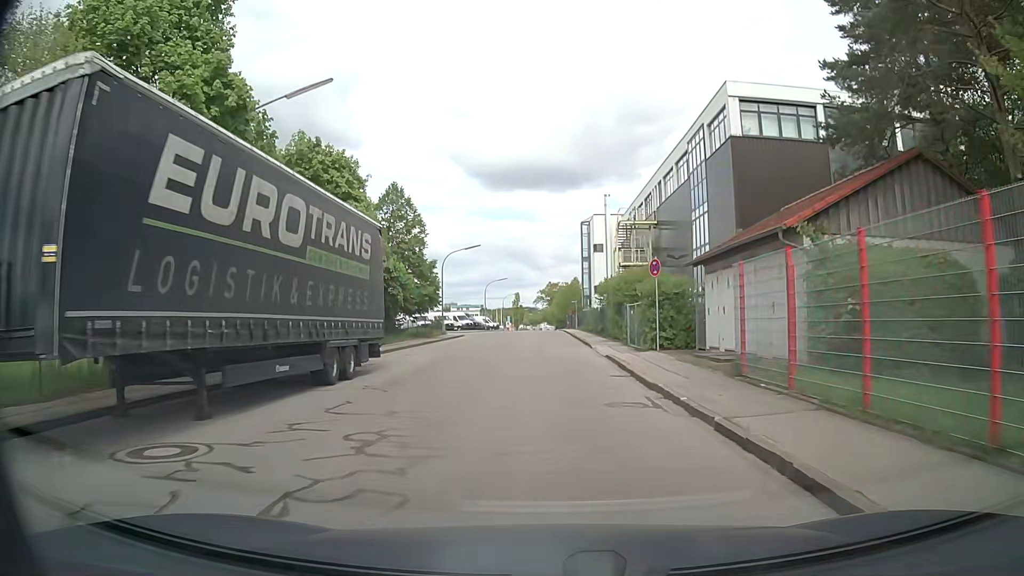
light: Day
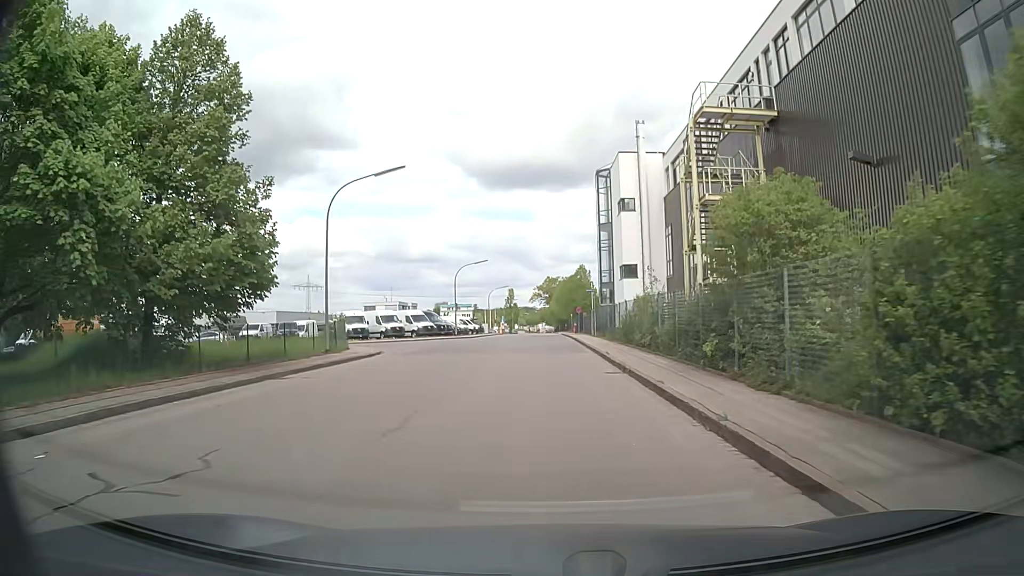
(0.0, +29.8) m; 0°
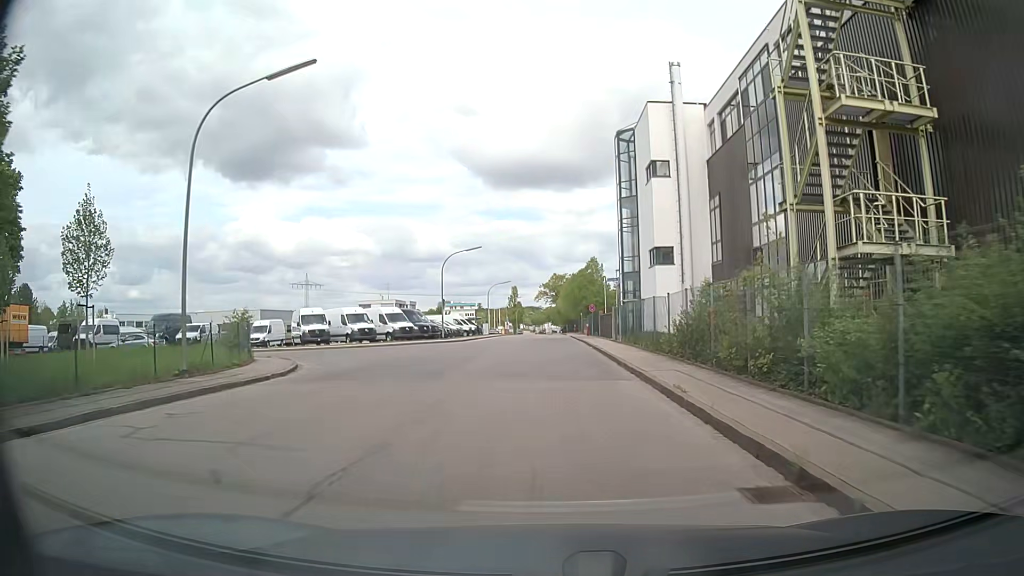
(-0.1, +11.8) m; -1°
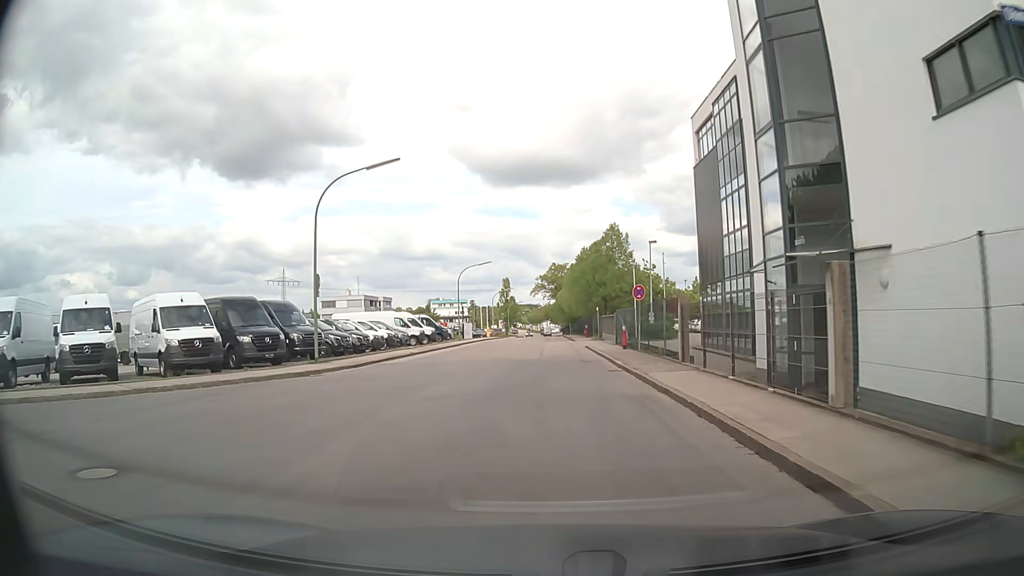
(+0.1, +29.9) m; 0°
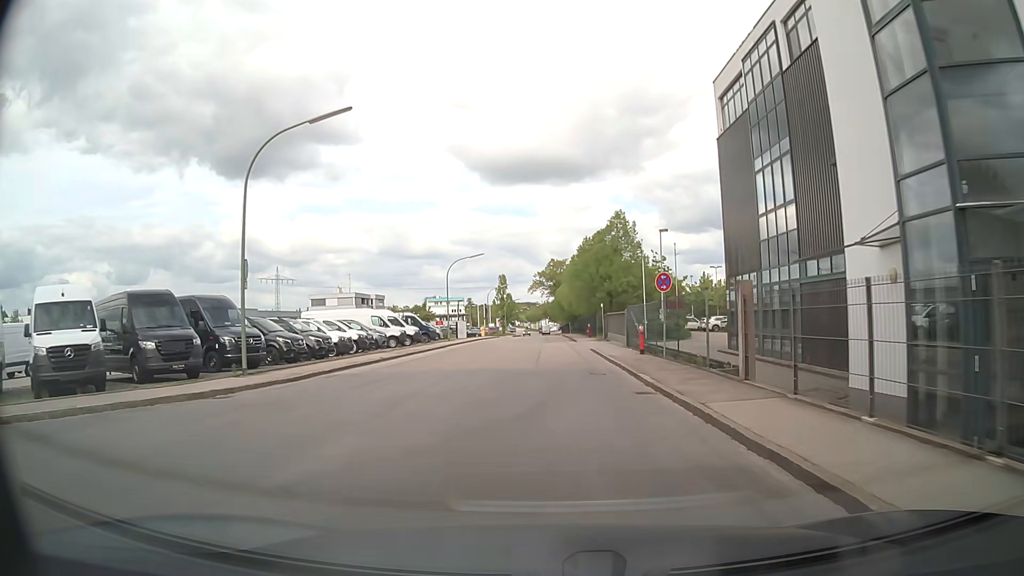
(0.0, +6.1) m; 0°
(0, +10) (0, +20) (0, +30) (0, +40) (0, +50) (0, +60) (0, +70) (0, +80) (0, +90) (0, +100) m
